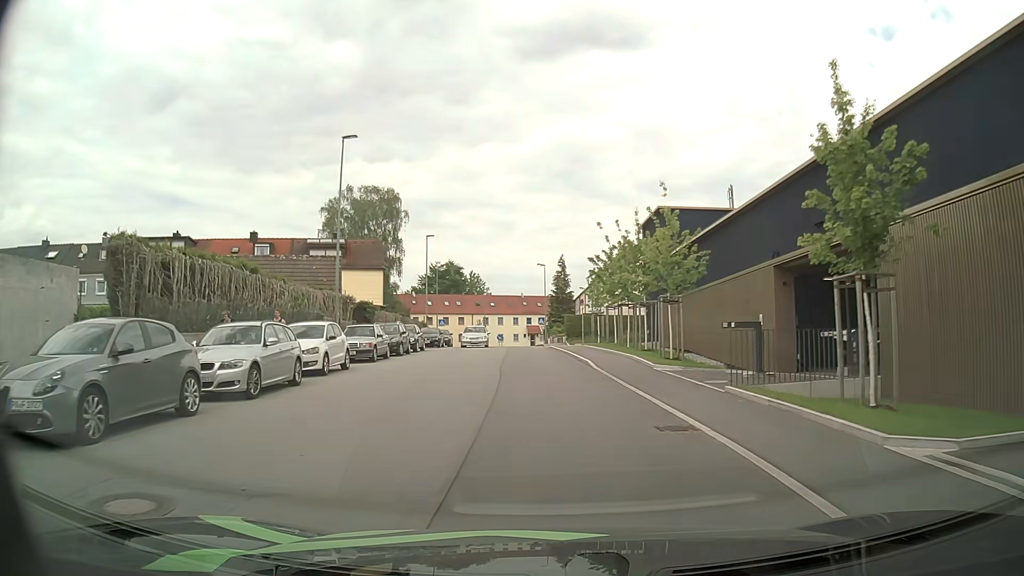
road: residential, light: Day
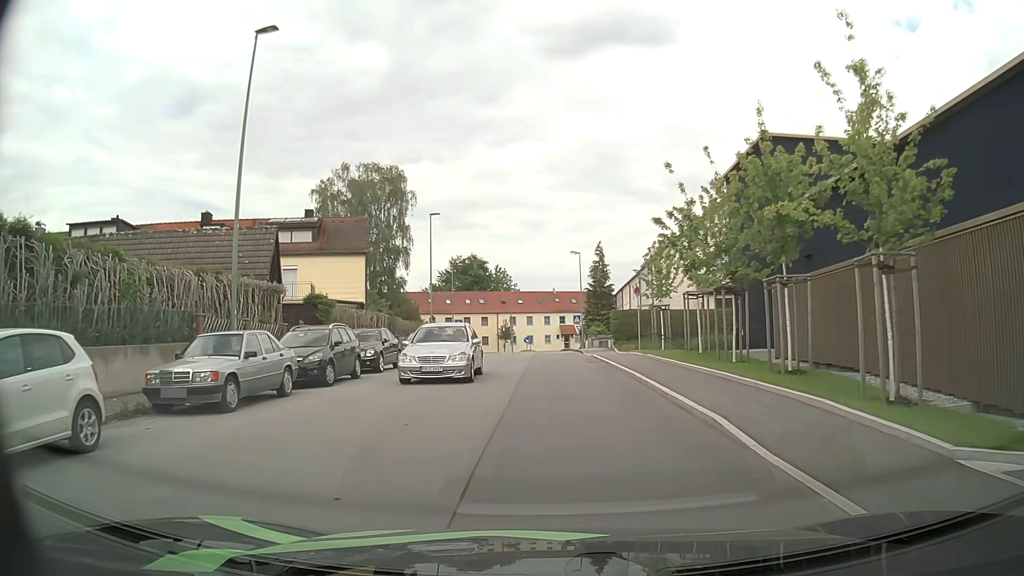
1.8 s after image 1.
(-0.3, +13.5) m; -3°
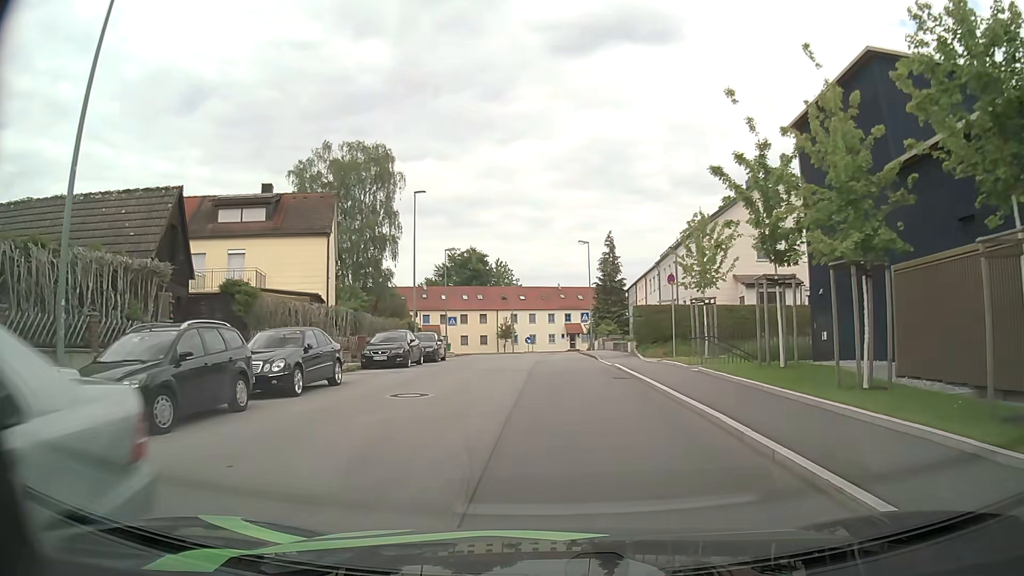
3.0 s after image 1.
(-0.1, +7.7) m; 0°
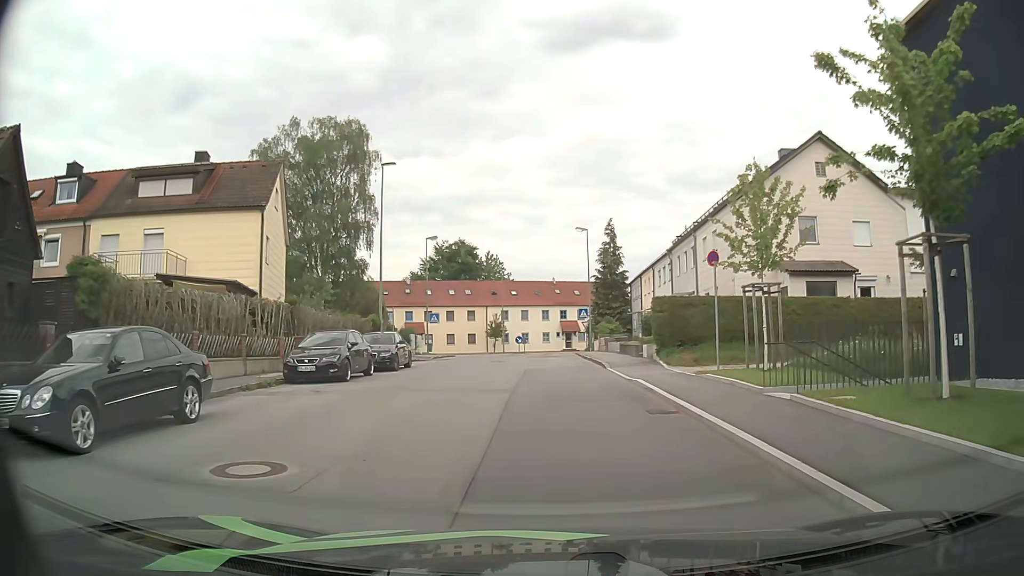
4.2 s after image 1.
(0.0, +7.1) m; 0°
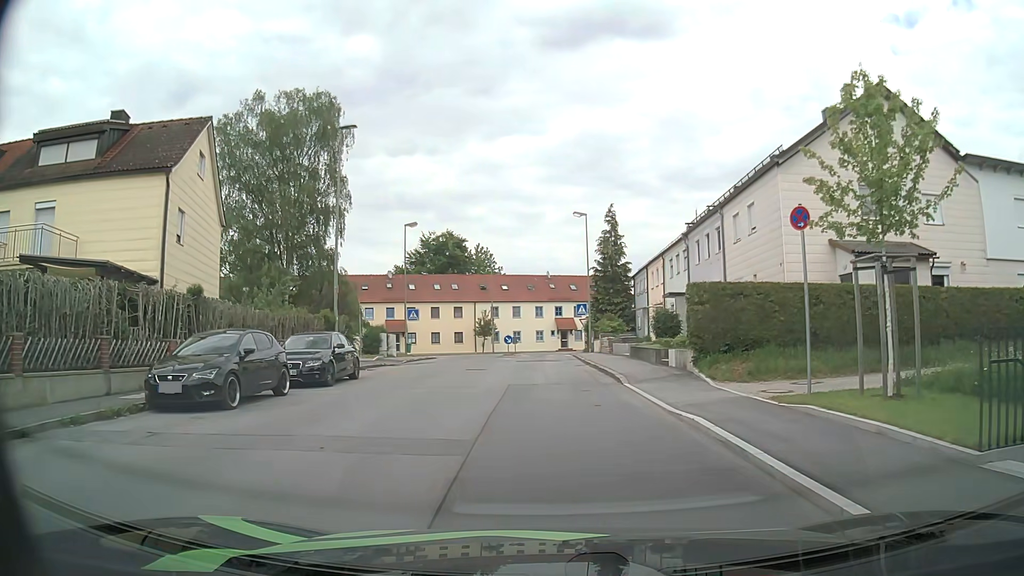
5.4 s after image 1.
(0.0, +6.6) m; +1°
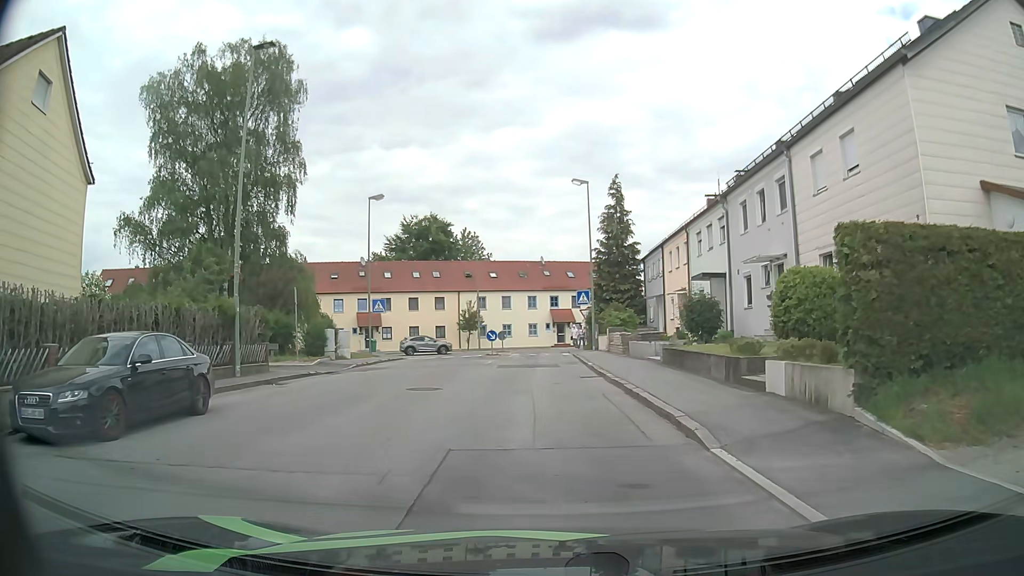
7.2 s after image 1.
(0.0, +8.9) m; 0°
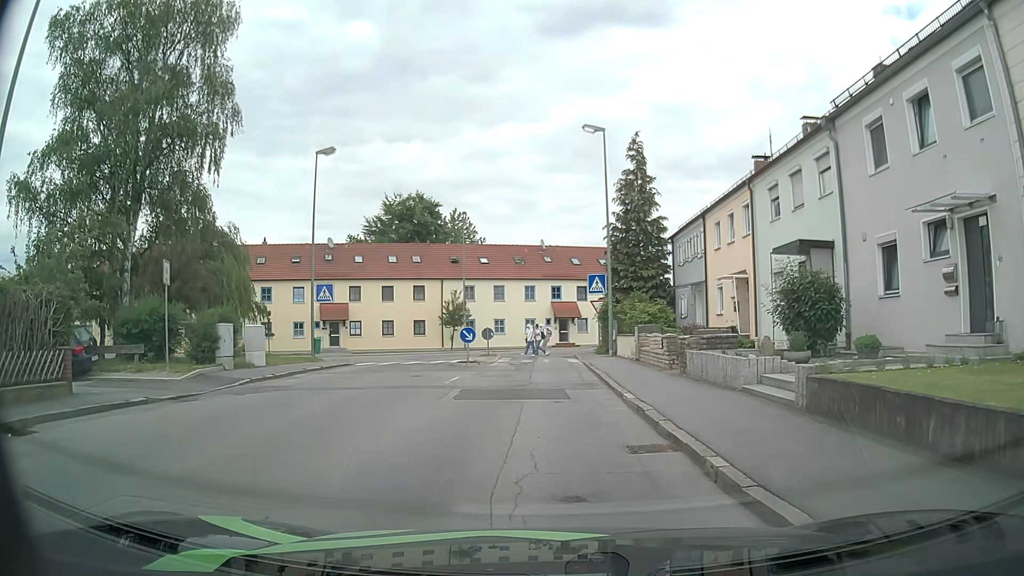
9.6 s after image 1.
(0.0, +10.5) m; +1°
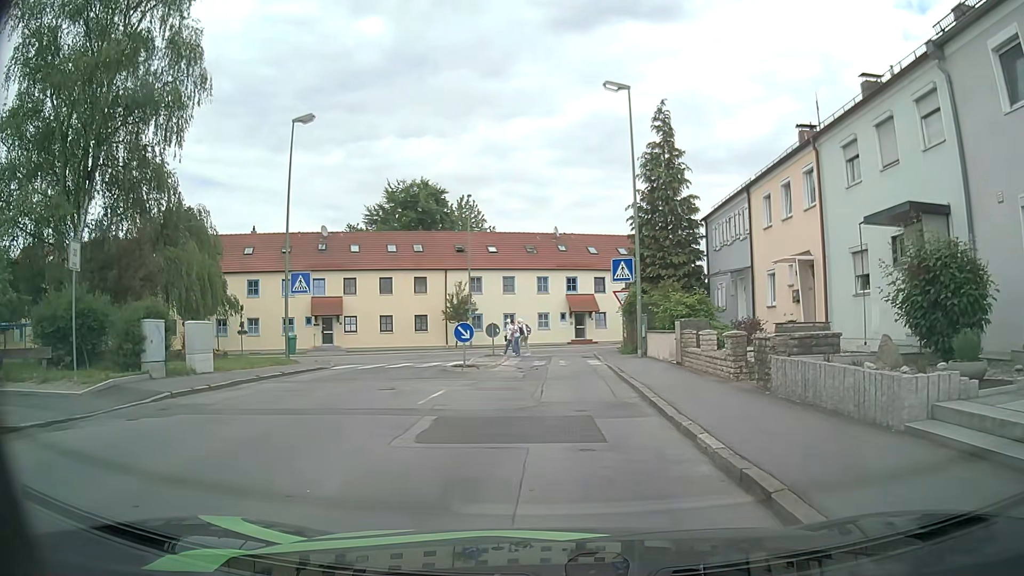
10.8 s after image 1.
(-0.2, +4.9) m; -1°
